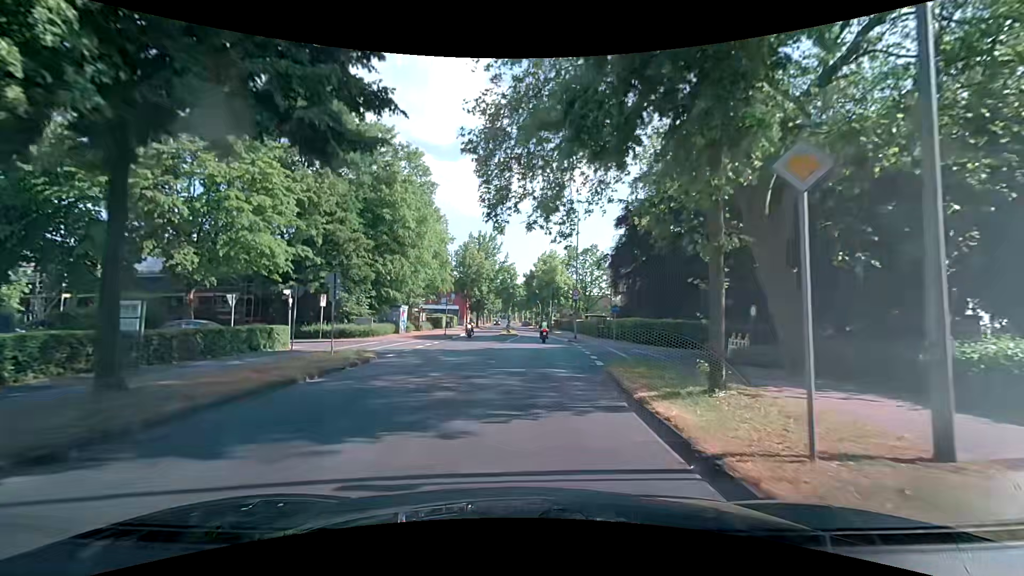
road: tertiary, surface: asphalt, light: Day
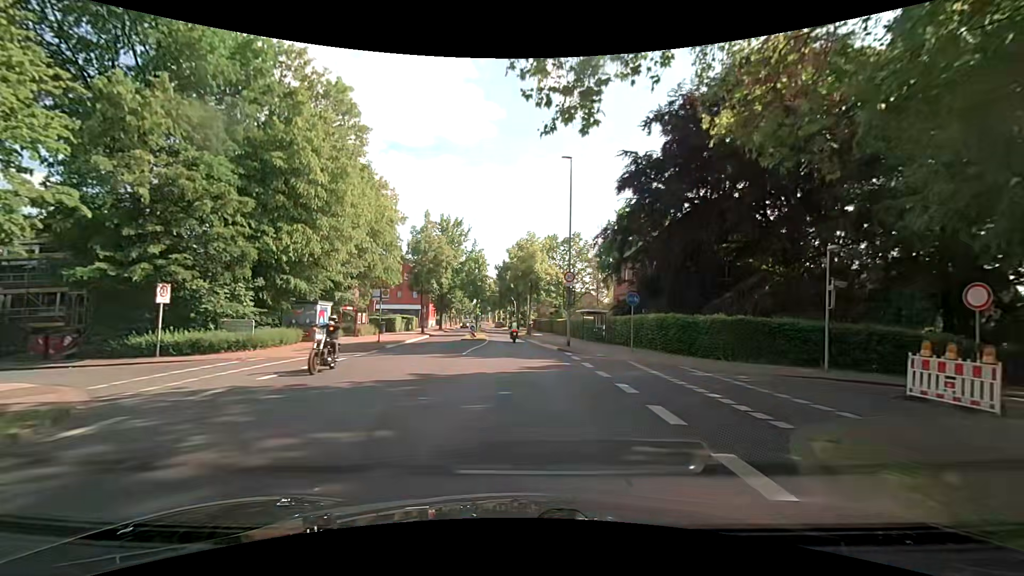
(+0.4, +13.5) m; +4°
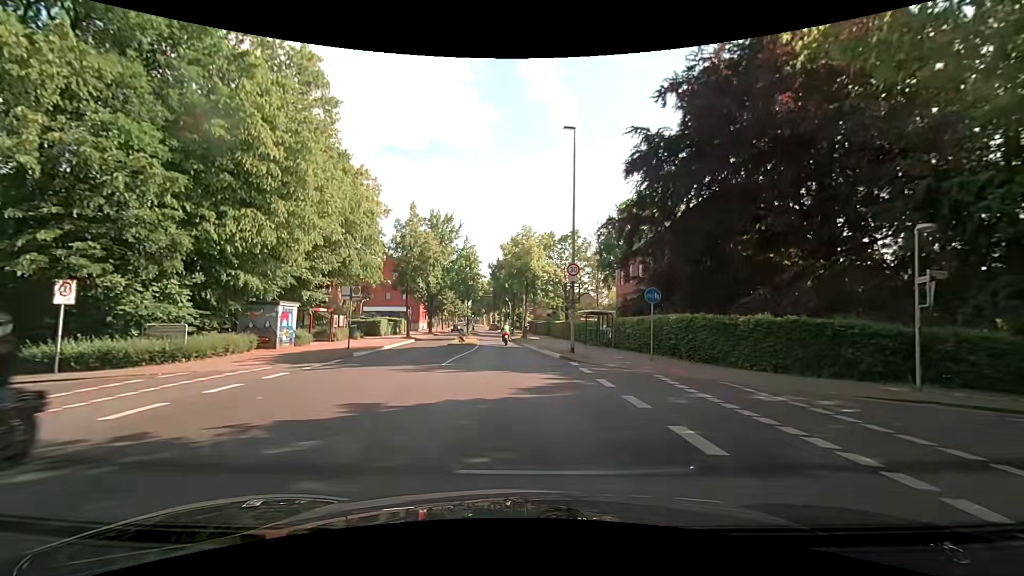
(0.0, +4.5) m; -1°
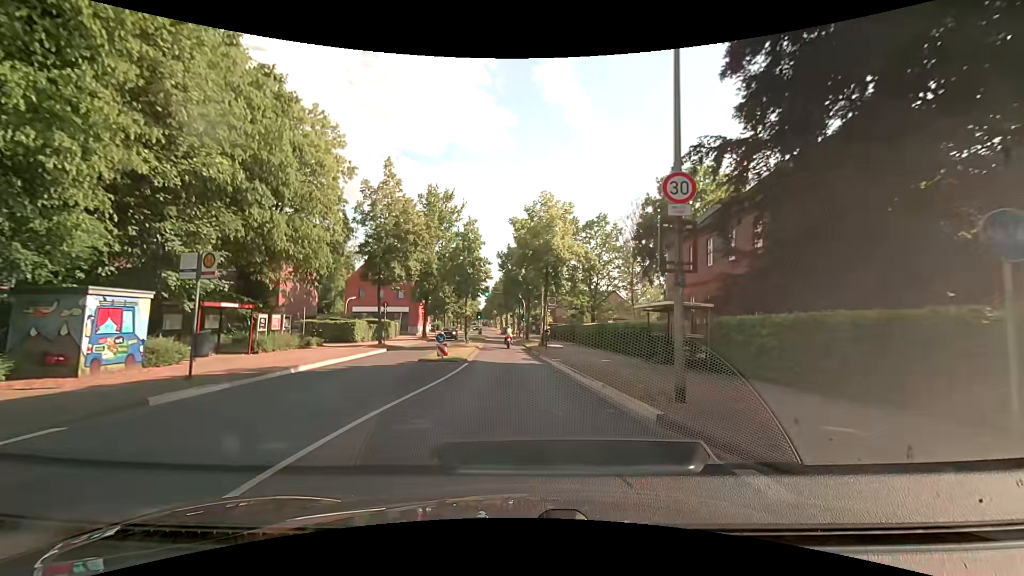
(-0.1, +13.7) m; -2°
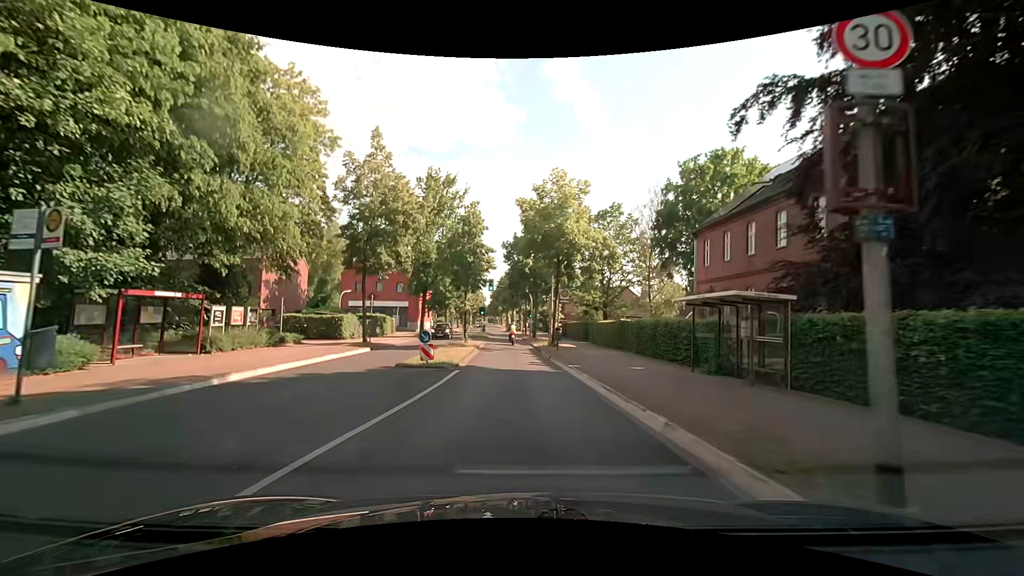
(0.0, +4.7) m; -1°
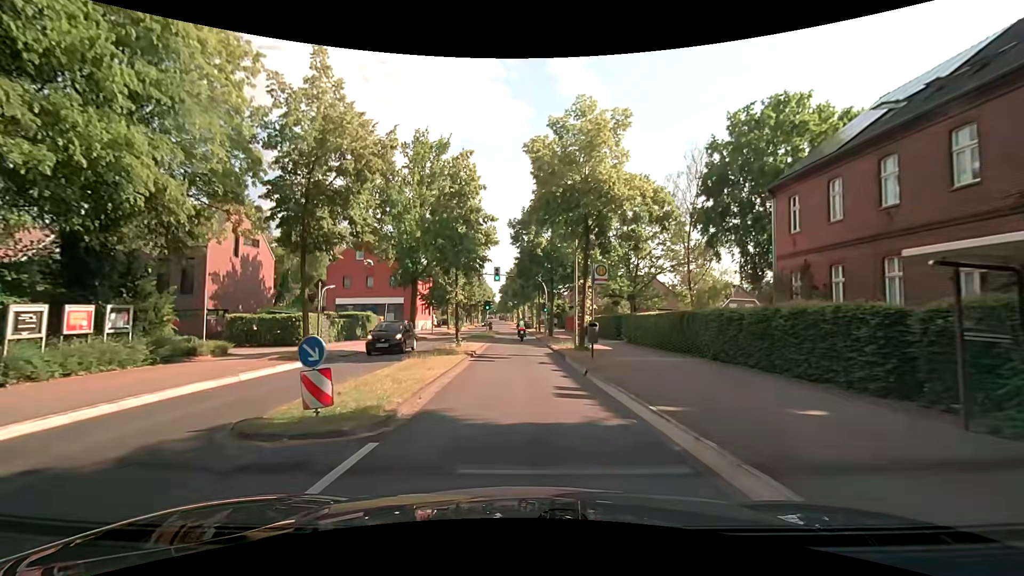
(-0.1, +9.4) m; -1°
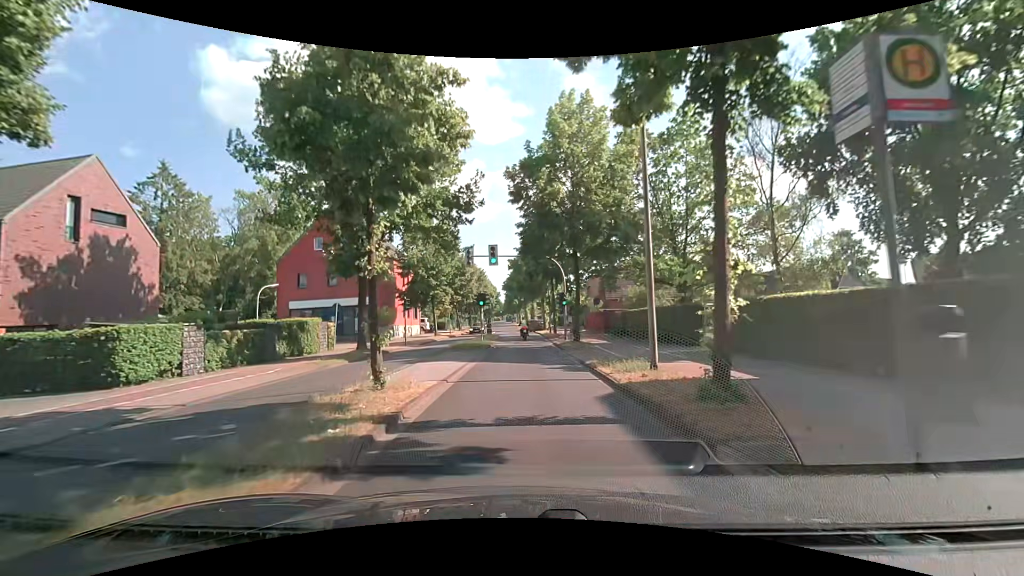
(-0.1, +14.2) m; -1°
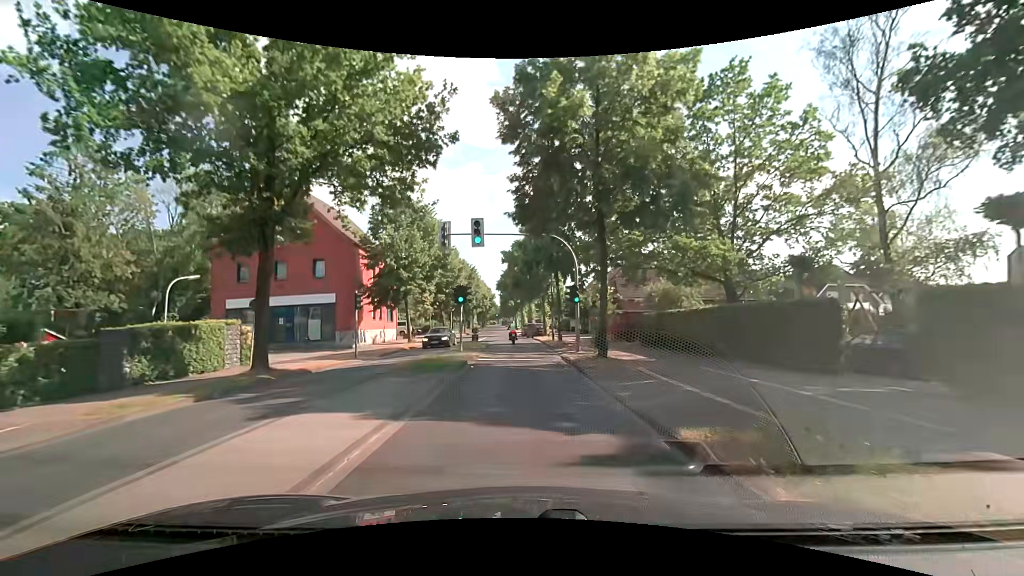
(0.0, +9.5) m; -1°
(0, +10) (0, +20) (0, +30) (-1, +40) (-1, +50) (-2, +60) (-2, +70) (-2, +80) (-3, +90) (-3, +100) m
